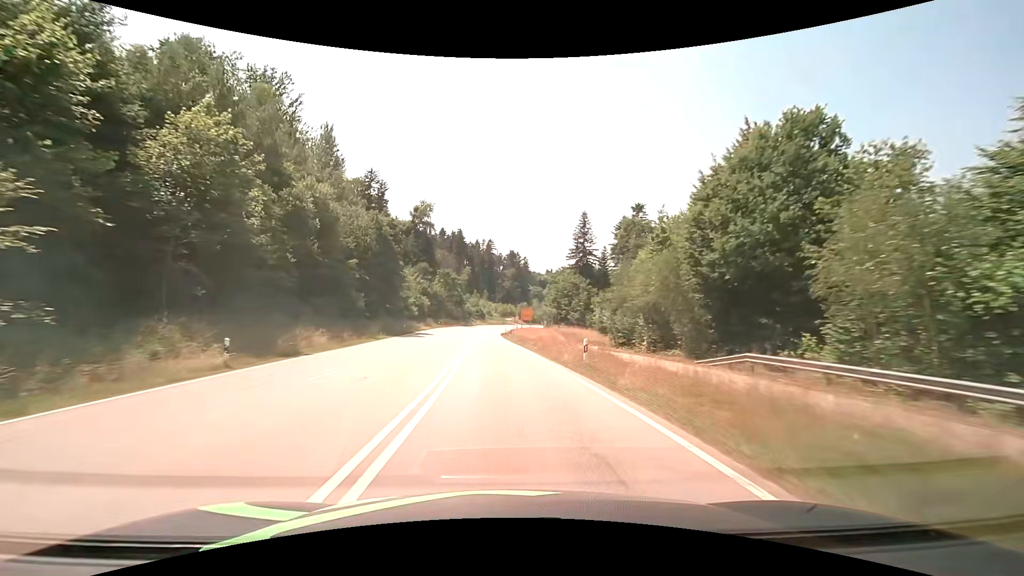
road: secondary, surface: asphalt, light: Day
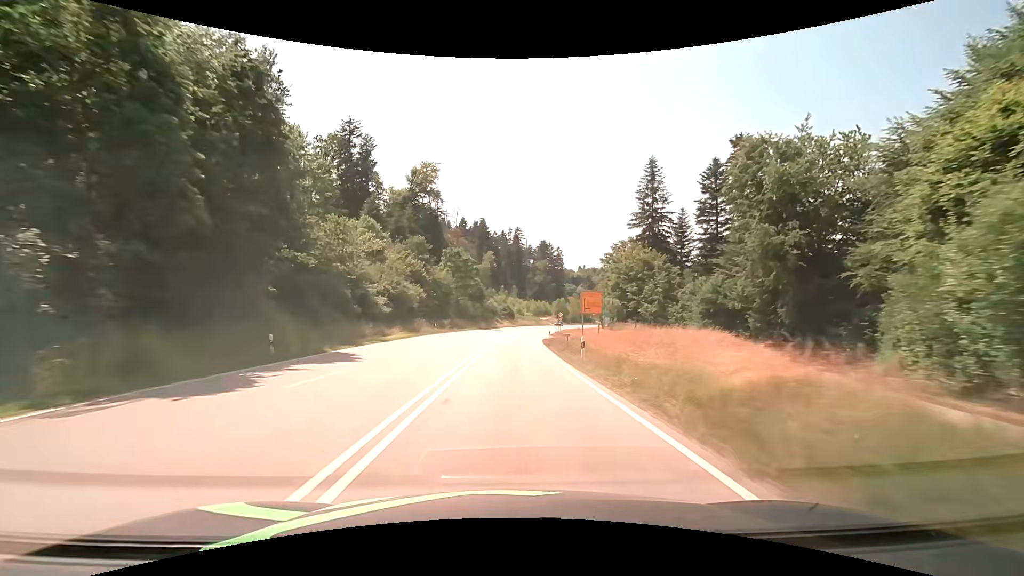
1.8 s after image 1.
(-1.4, +37.4) m; -4°
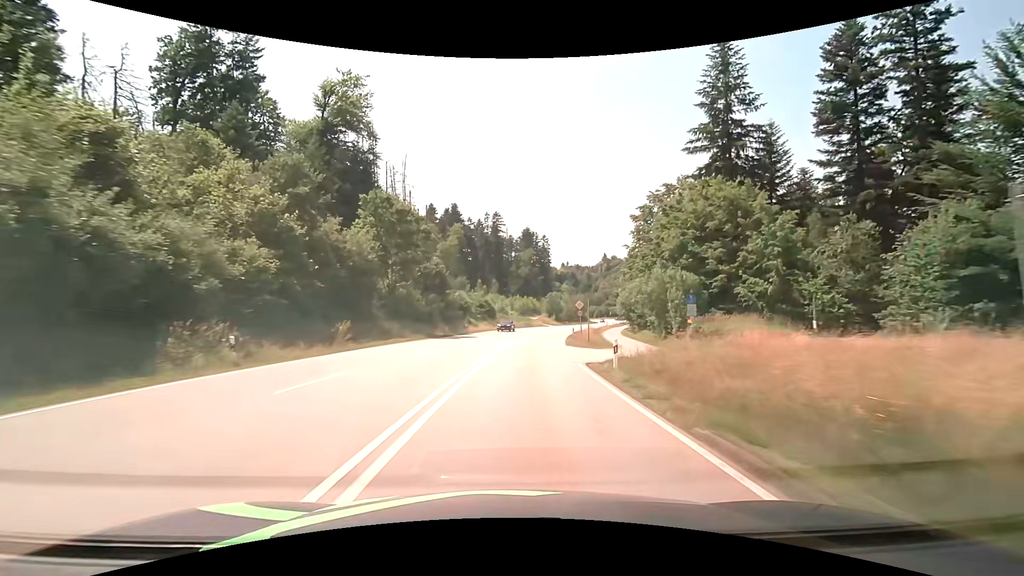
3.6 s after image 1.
(+0.3, +36.6) m; +2°
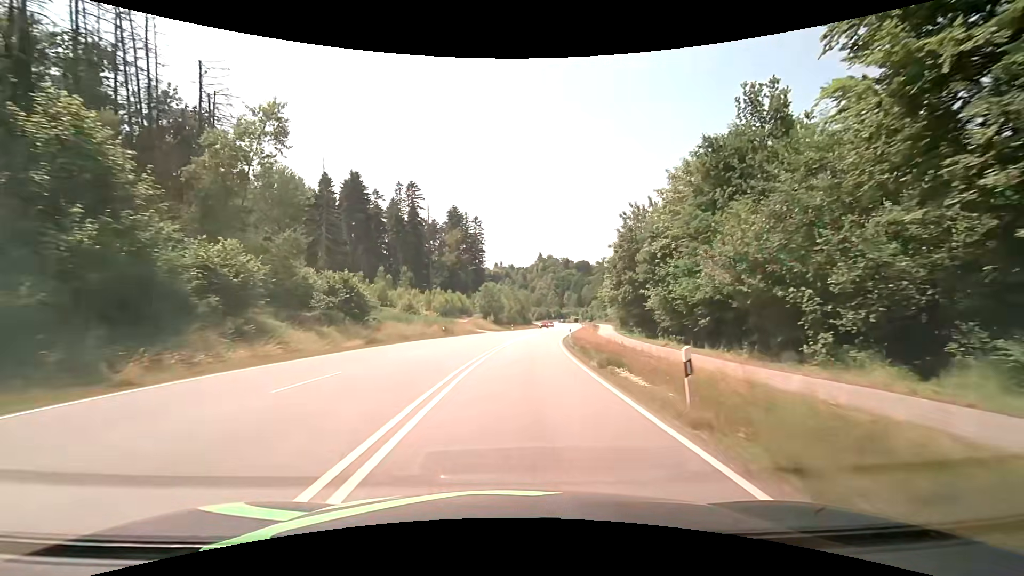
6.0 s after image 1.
(+3.1, +47.0) m; +8°
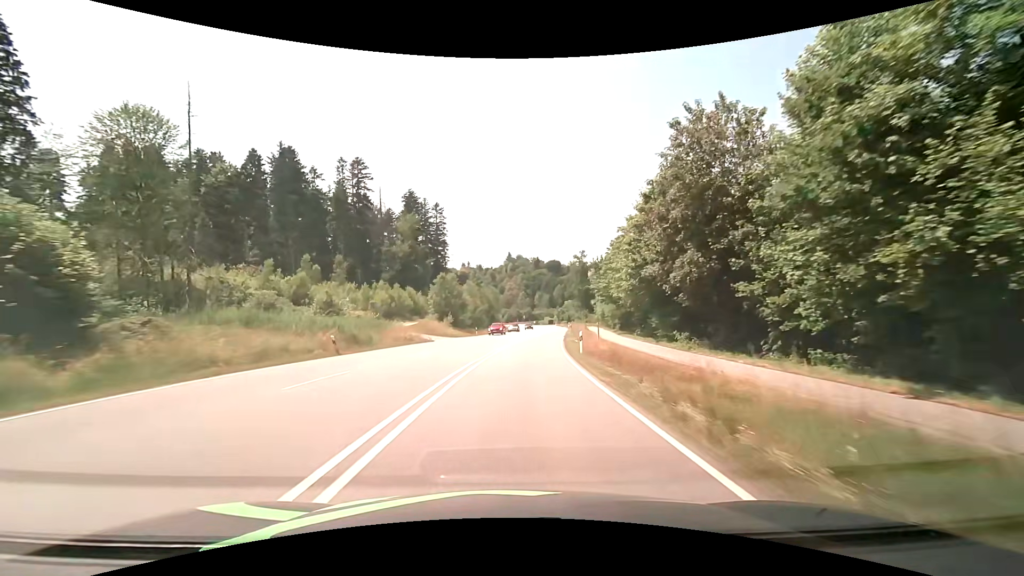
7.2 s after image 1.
(+0.7, +22.8) m; +4°
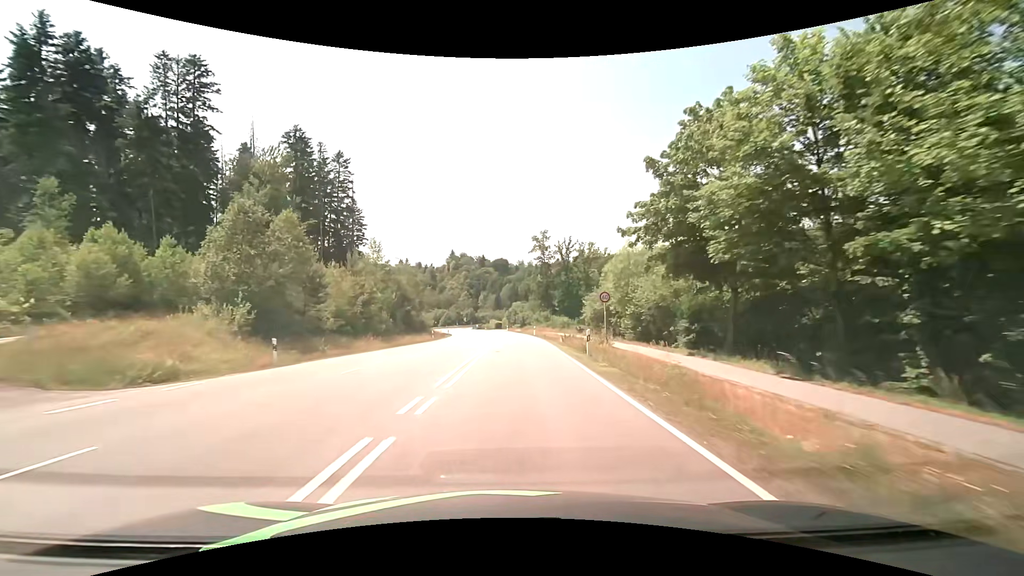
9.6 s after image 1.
(+2.6, +43.8) m; +6°
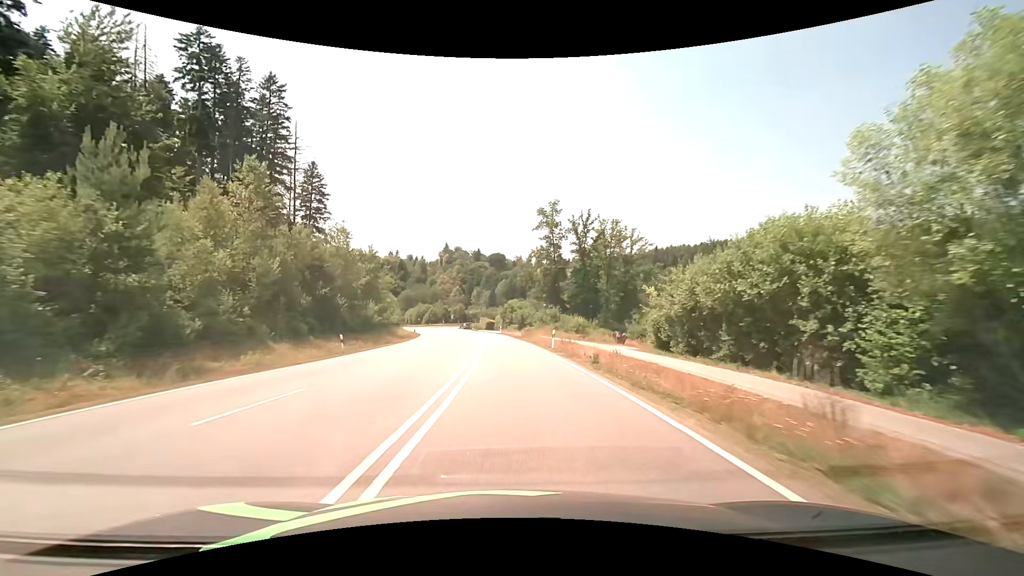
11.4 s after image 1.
(+0.3, +30.2) m; +1°
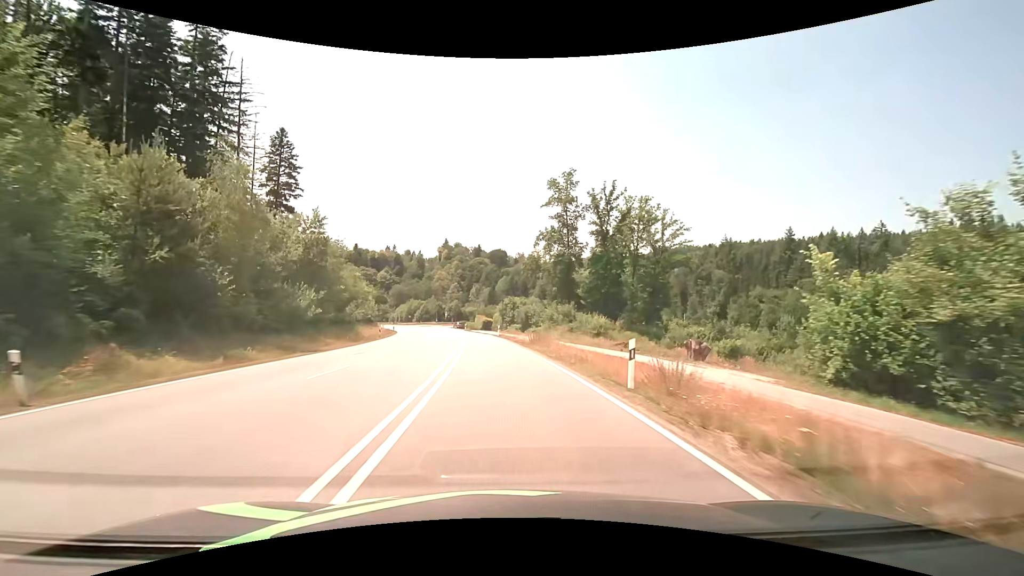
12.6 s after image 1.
(0.0, +18.5) m; 0°
(0, +10) (0, +20) (-1, +30) (-2, +40) (-3, +50) (-4, +60) (-6, +70) (-8, +79) (-10, +89) (-13, +99) m
